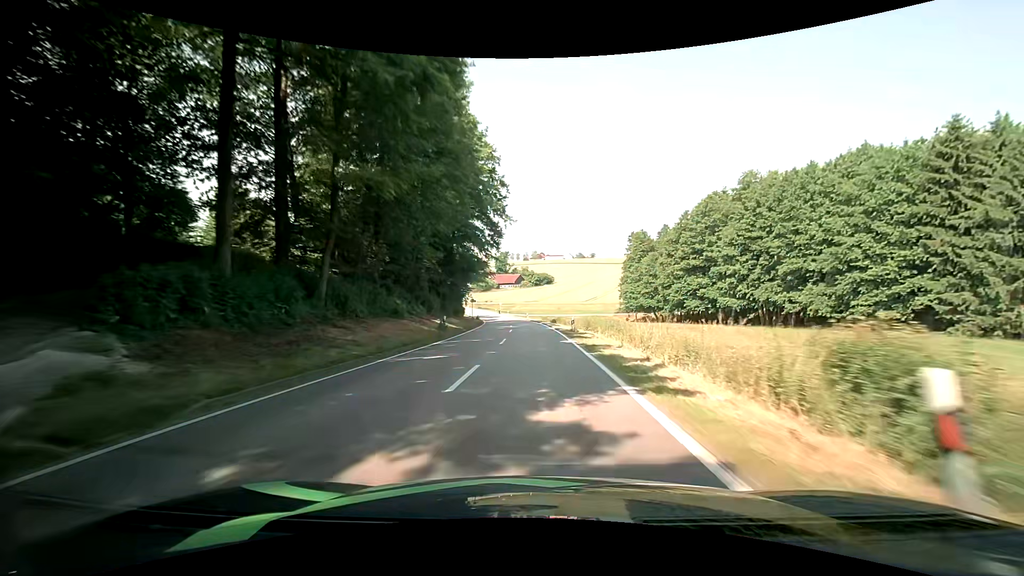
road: tertiary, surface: asphalt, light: Day
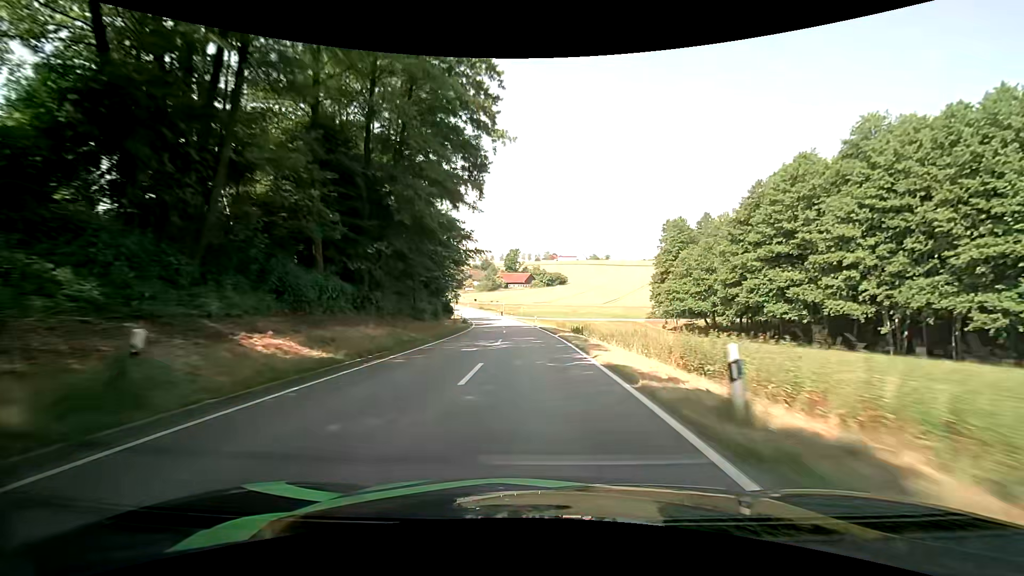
(-0.2, +23.7) m; -1°
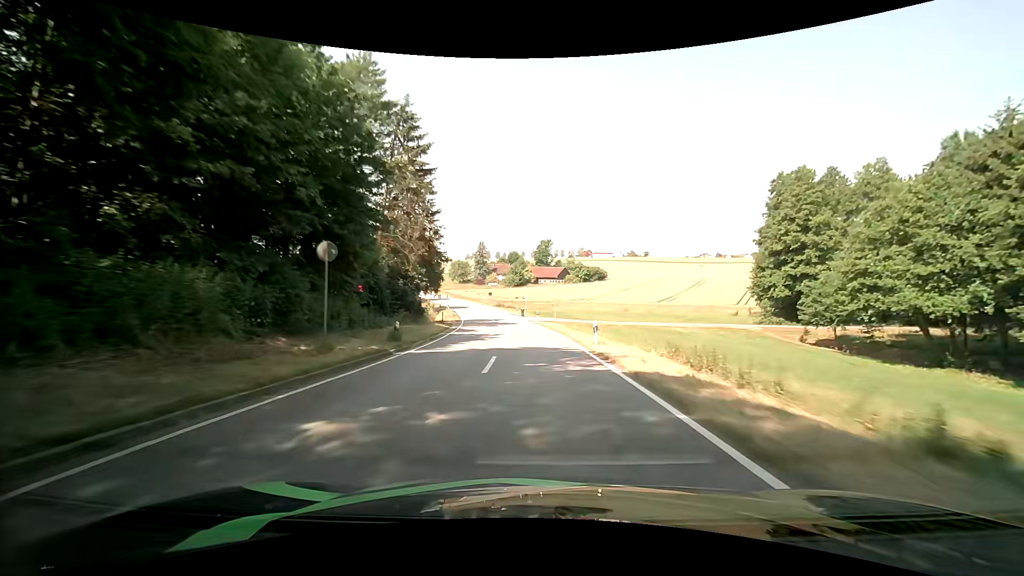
(-1.3, +35.4) m; -3°
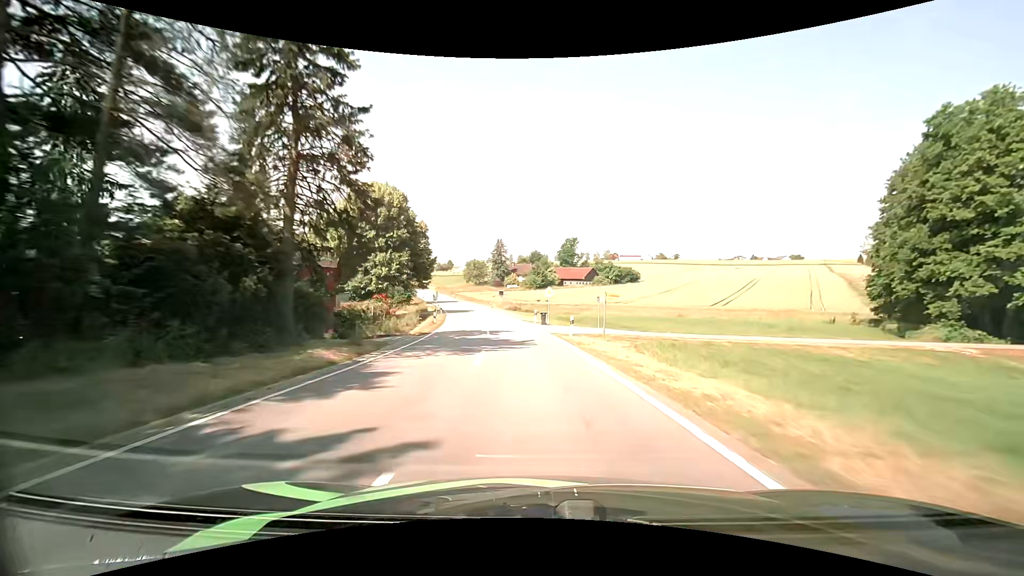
(-0.7, +23.6) m; -3°
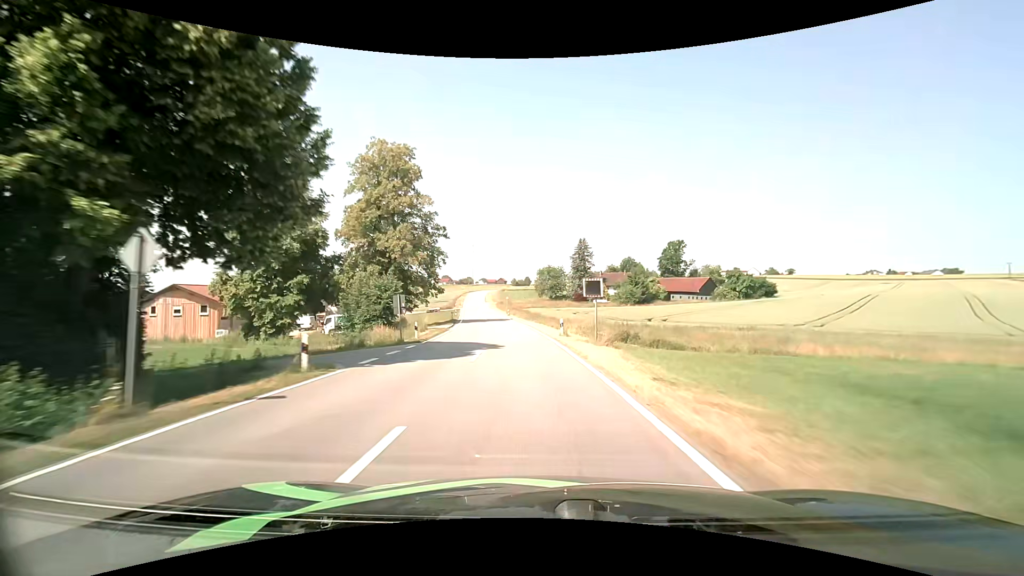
(-3.7, +48.1) m; -10°
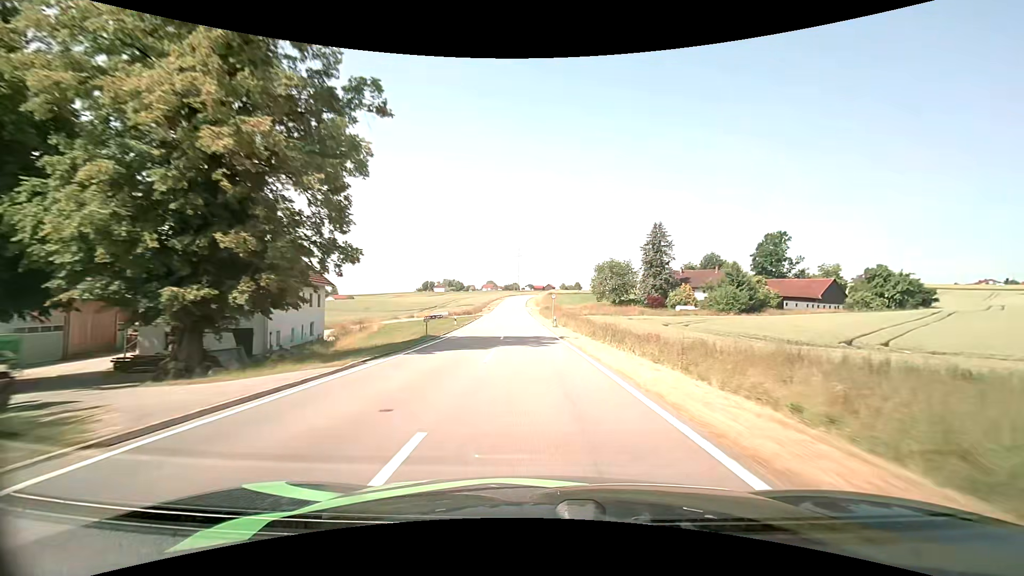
(-1.9, +37.2) m; -6°
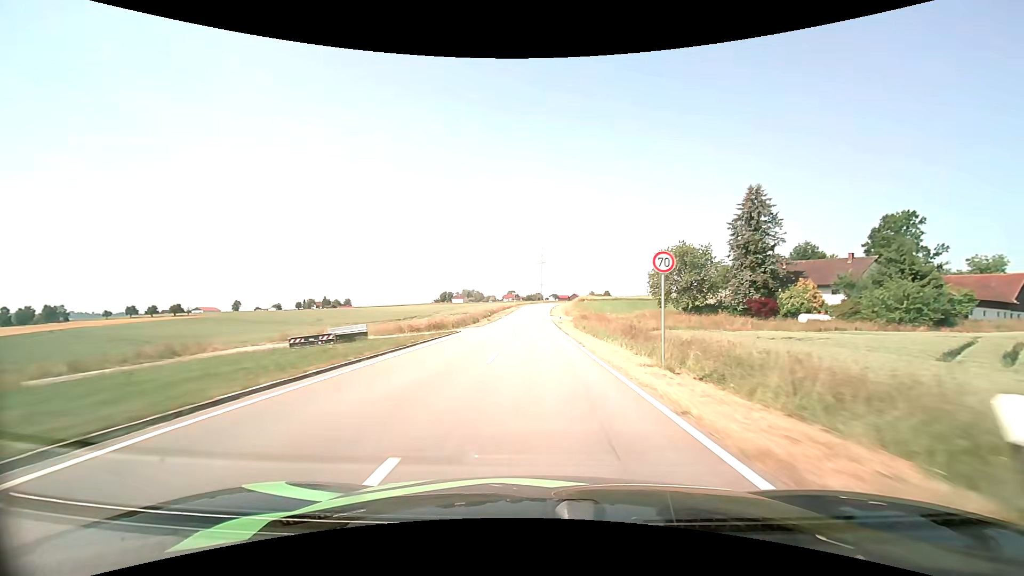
(-0.9, +38.0) m; -3°
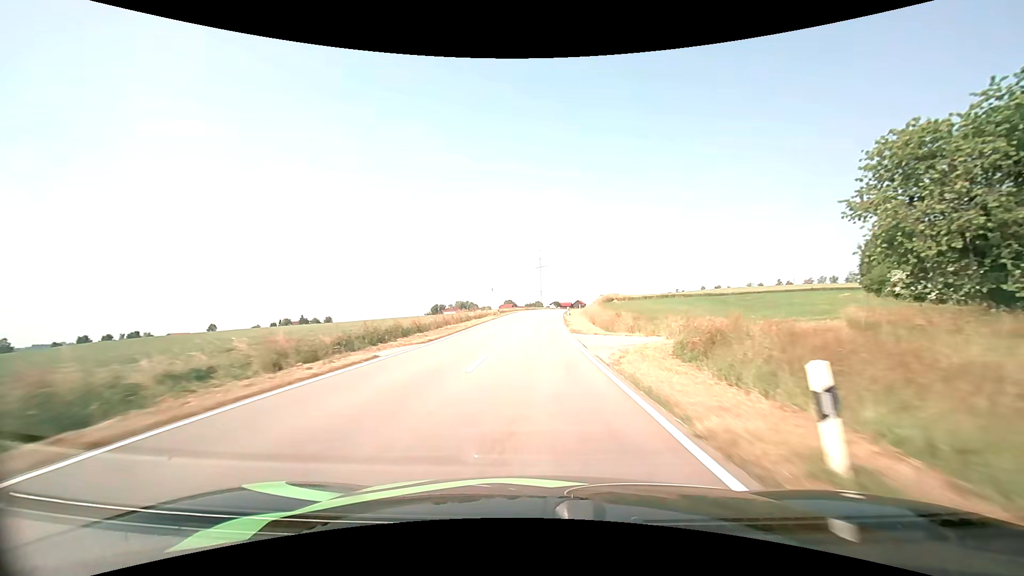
(0.0, +51.5) m; 0°
(0, +10) (0, +20) (0, +30) (0, +40) (0, +50) (+1, +60) (+2, +70) (+3, +80) (+4, +90) (+5, +100) m
